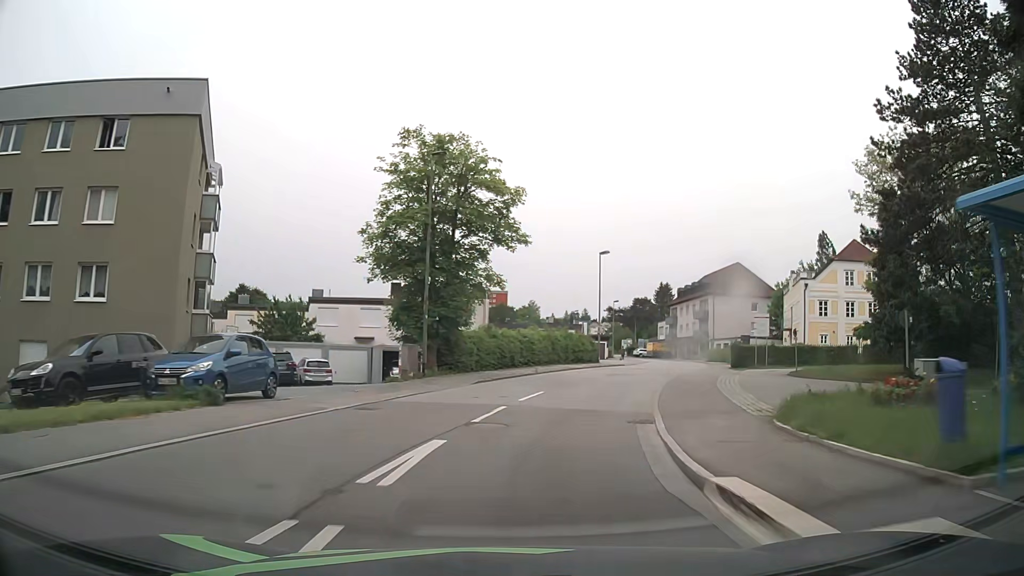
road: residential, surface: asphalt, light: Day
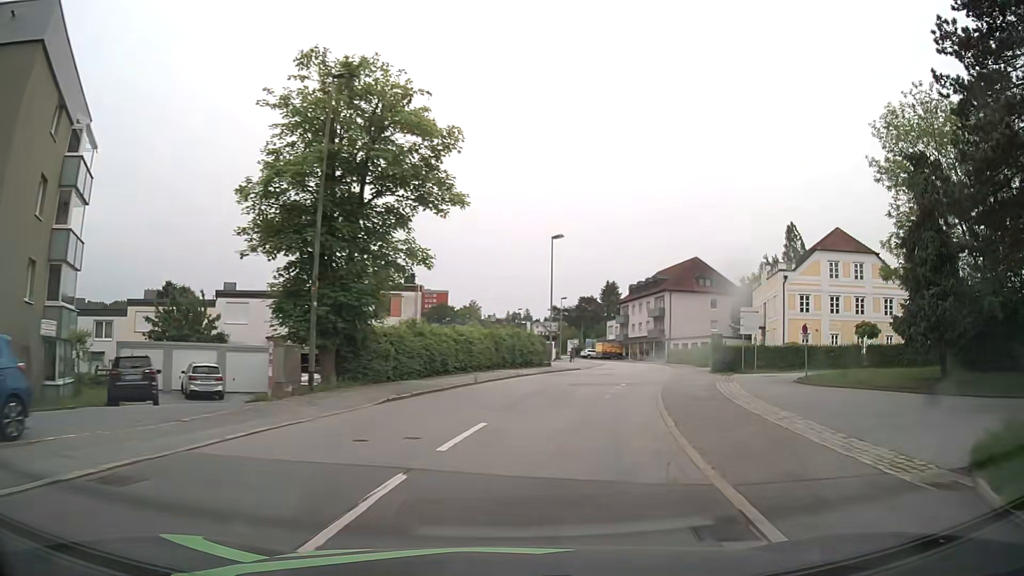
(+0.3, +7.7) m; +5°
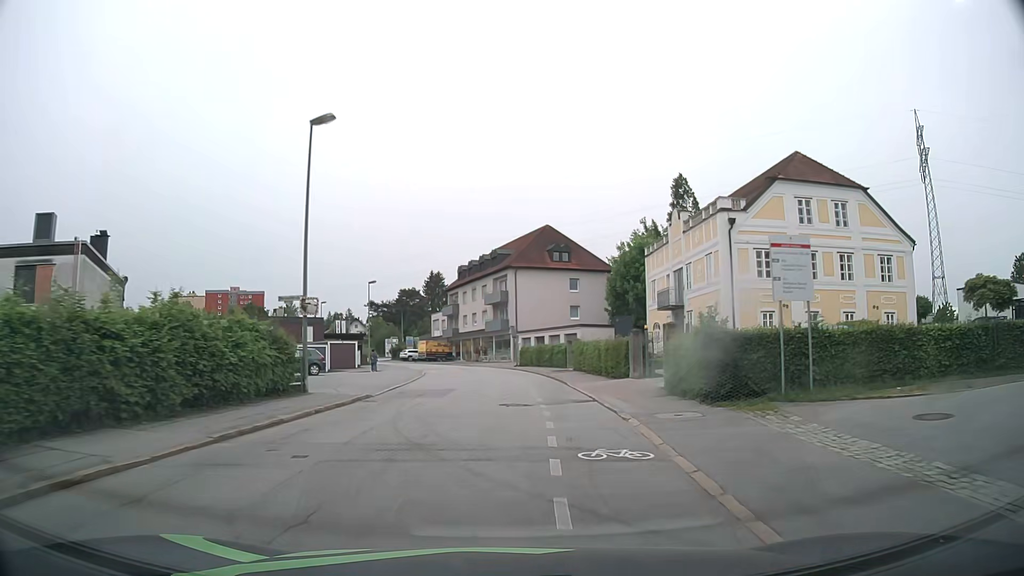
(+3.3, +22.7) m; +15°
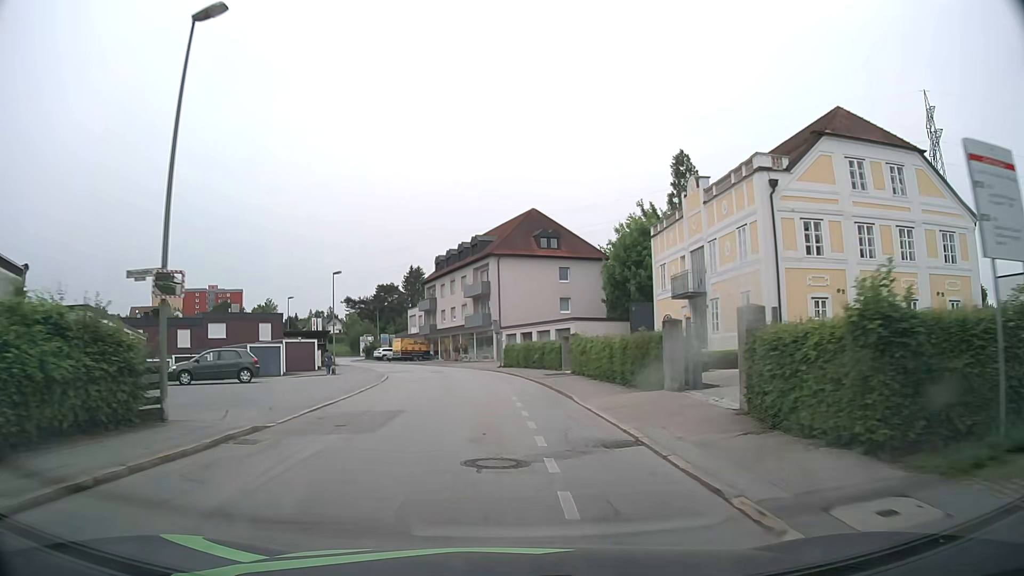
(+0.1, +7.6) m; +1°
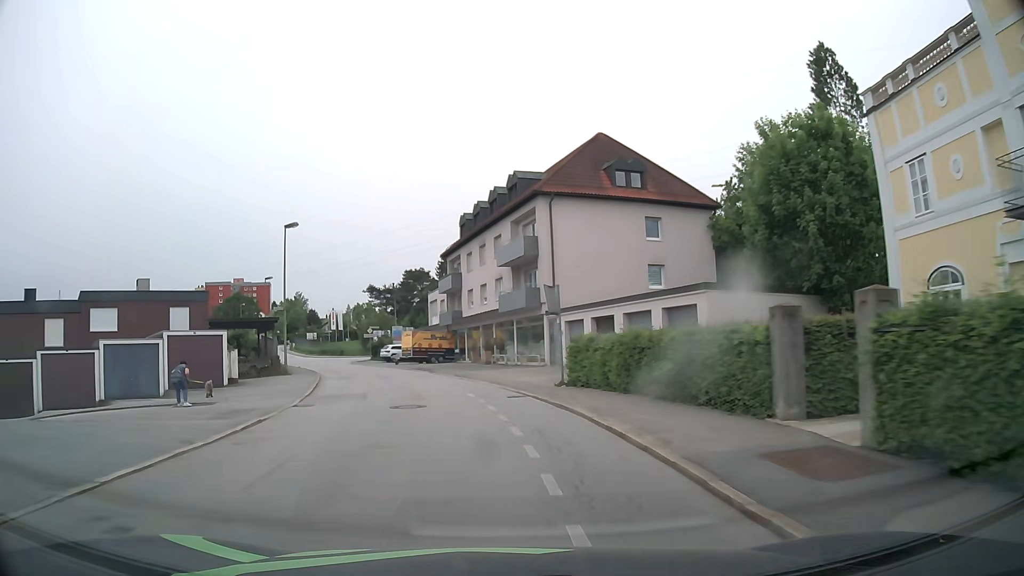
(-0.4, +23.0) m; -3°
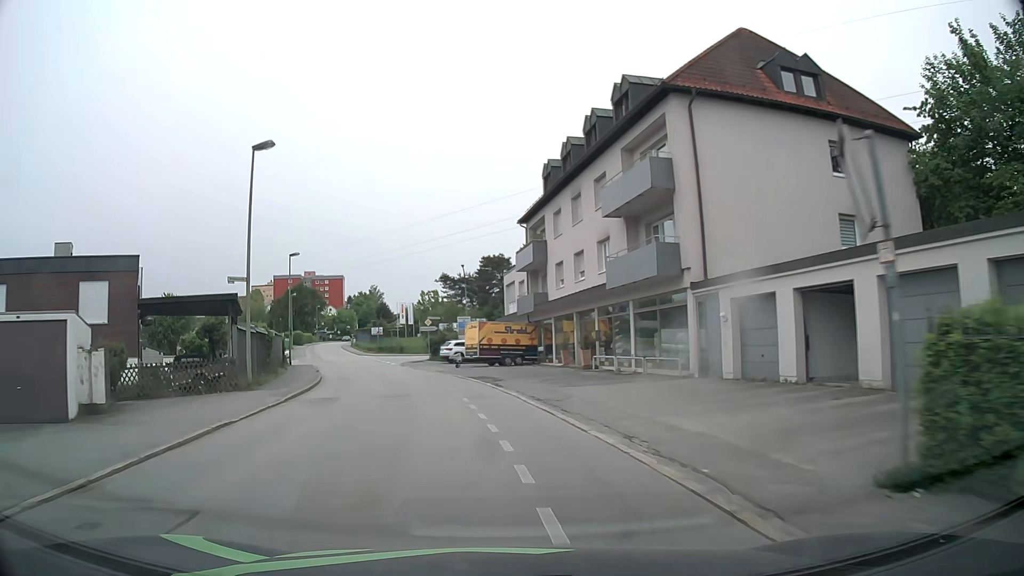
(-0.9, +15.4) m; -7°
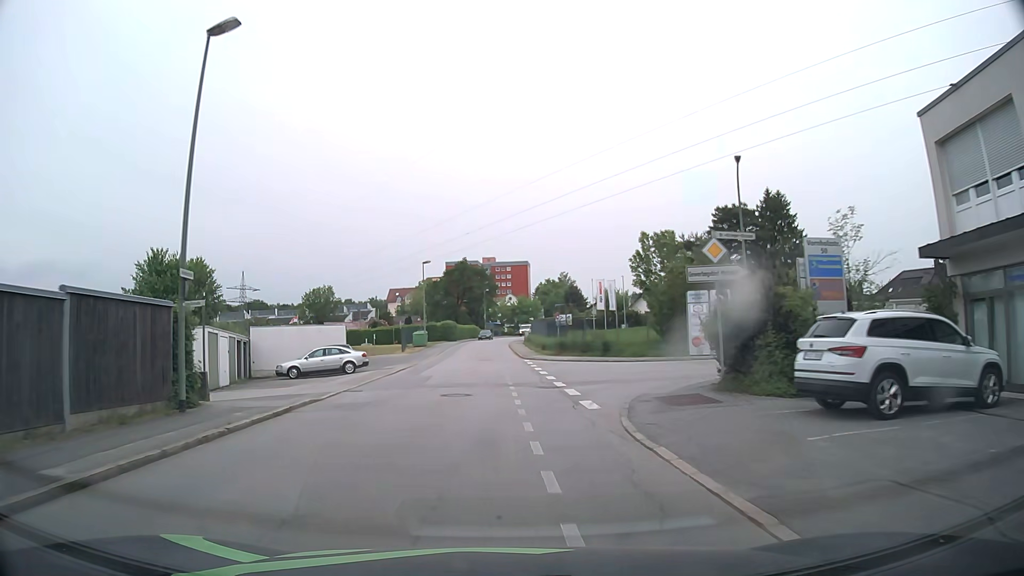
(-6.0, +37.8) m; -16°
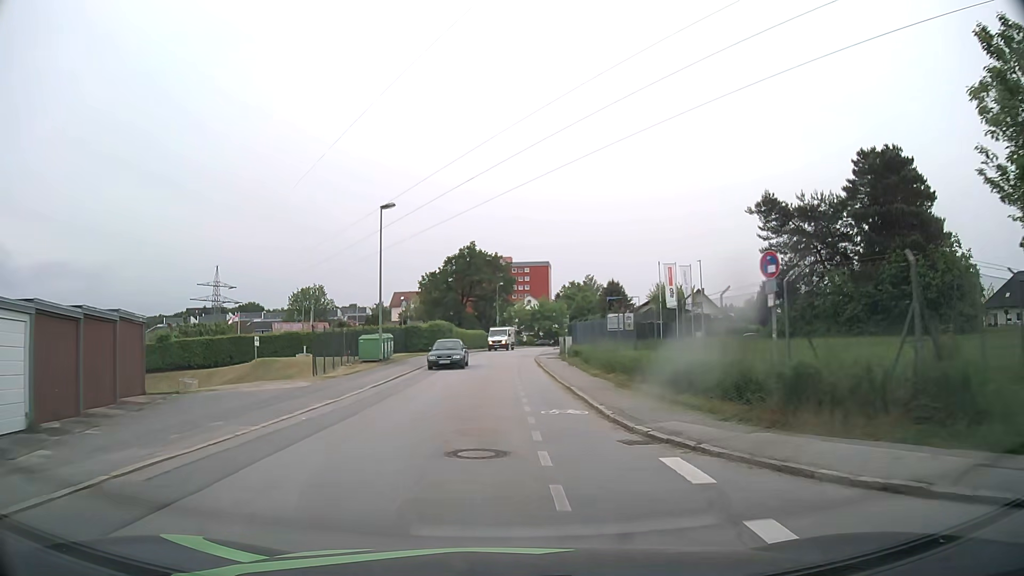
(-0.9, +30.4) m; -1°
(0, +10) (0, +20) (0, +30) (0, +40) (0, +50) (+1, +60) (+1, +70) (+3, +80) (+5, +90) (+7, +99) m
